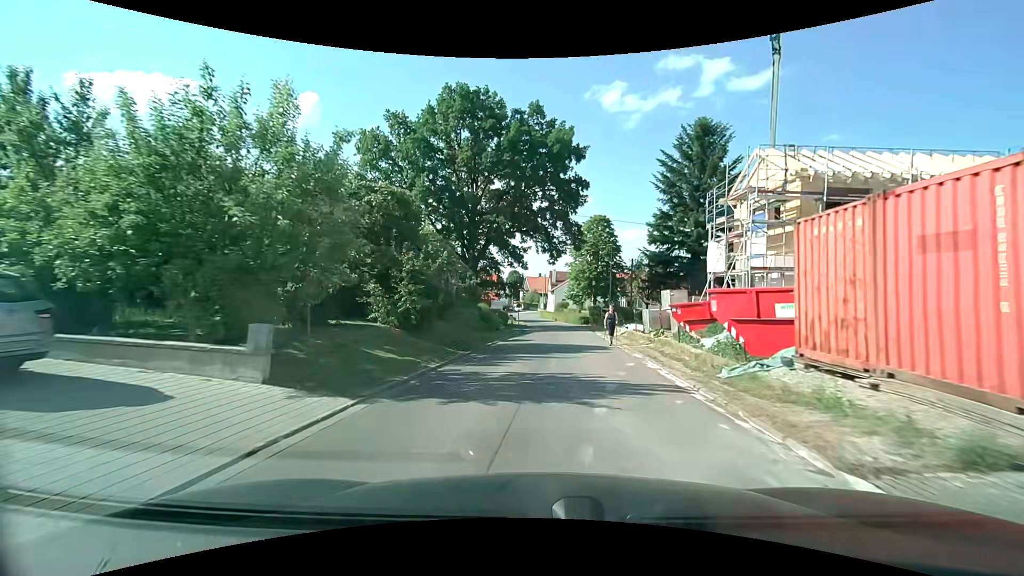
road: residential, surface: asphalt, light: Day
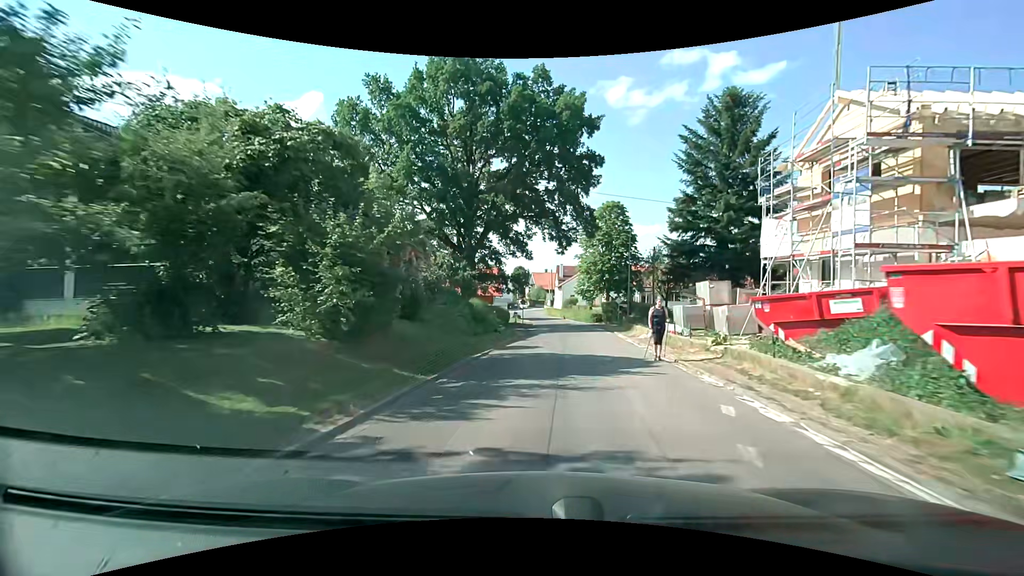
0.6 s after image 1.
(-0.1, +6.2) m; -1°
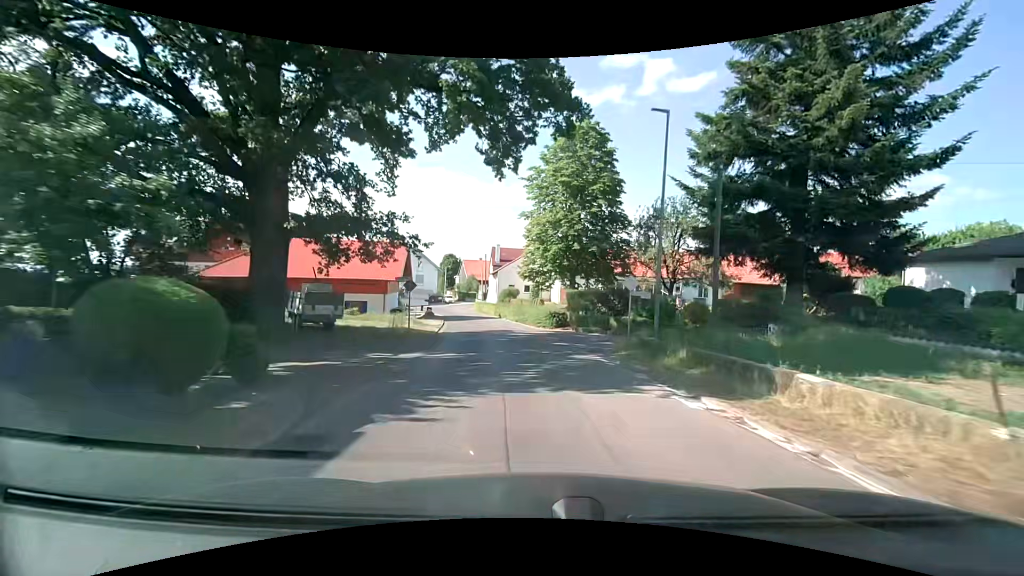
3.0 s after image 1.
(+1.0, +24.4) m; +7°
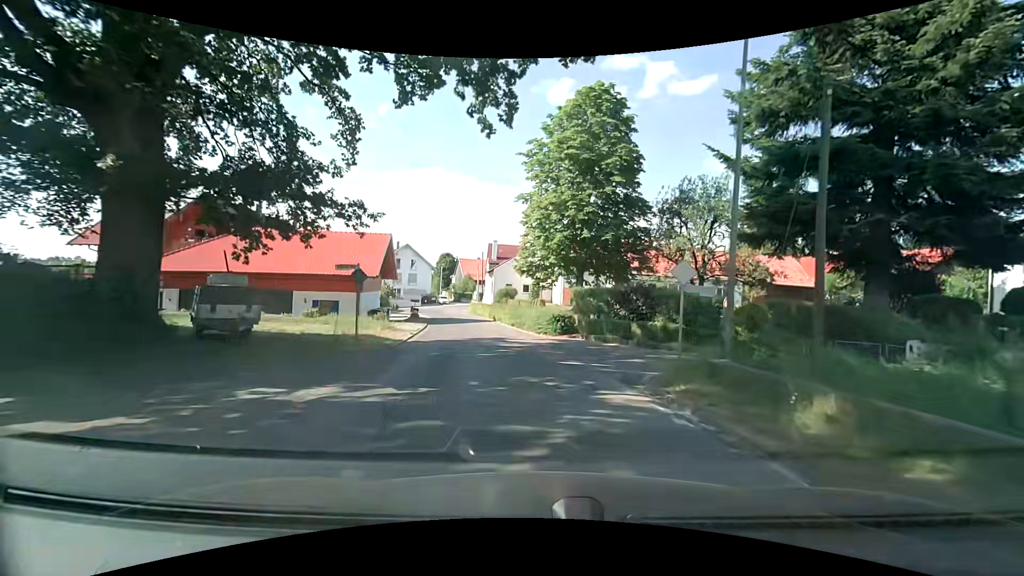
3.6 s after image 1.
(0.0, +6.0) m; +1°
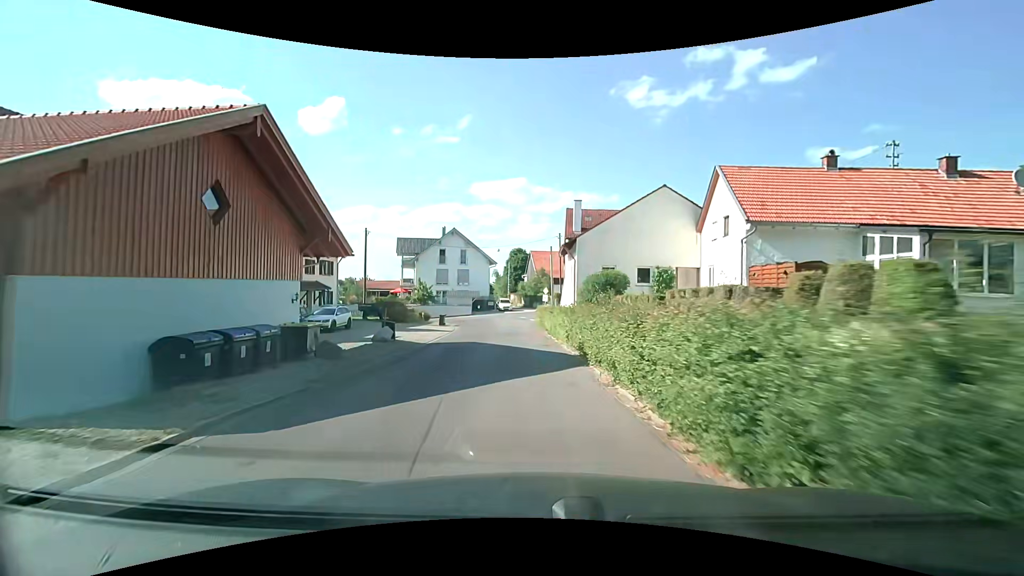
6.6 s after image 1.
(-2.4, +29.0) m; -10°
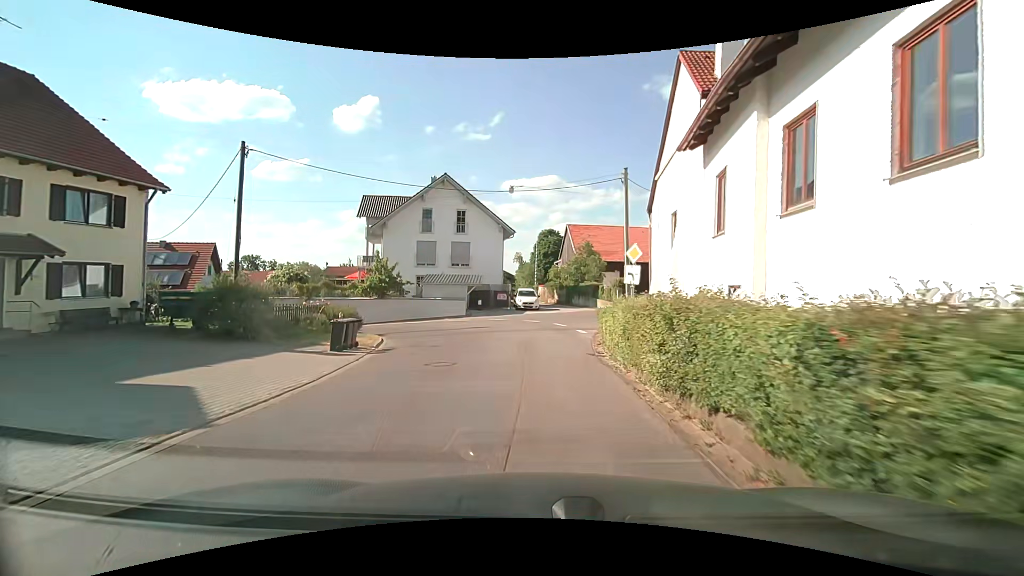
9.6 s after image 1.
(-0.9, +26.6) m; -4°
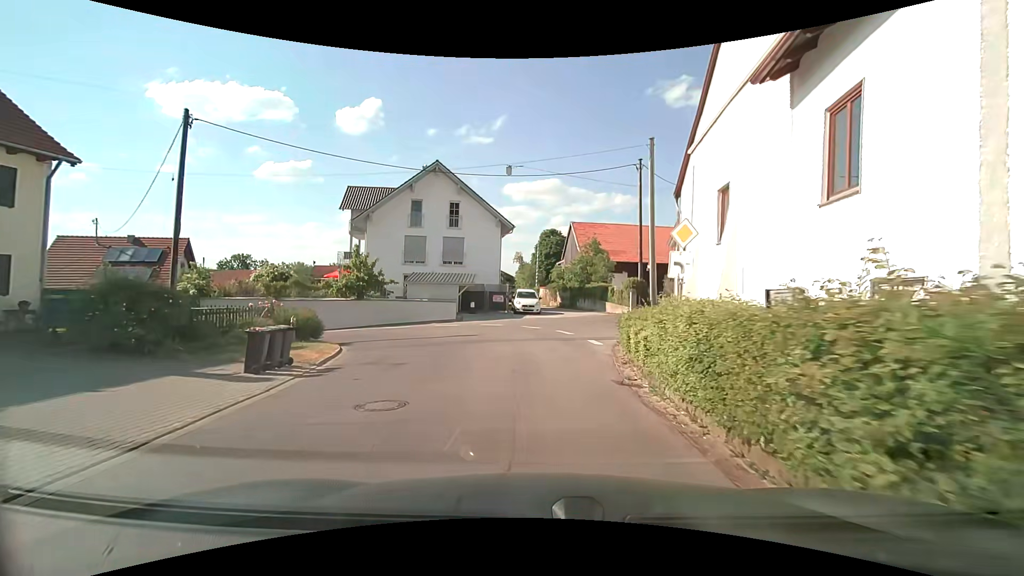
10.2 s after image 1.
(0.0, +4.4) m; +1°
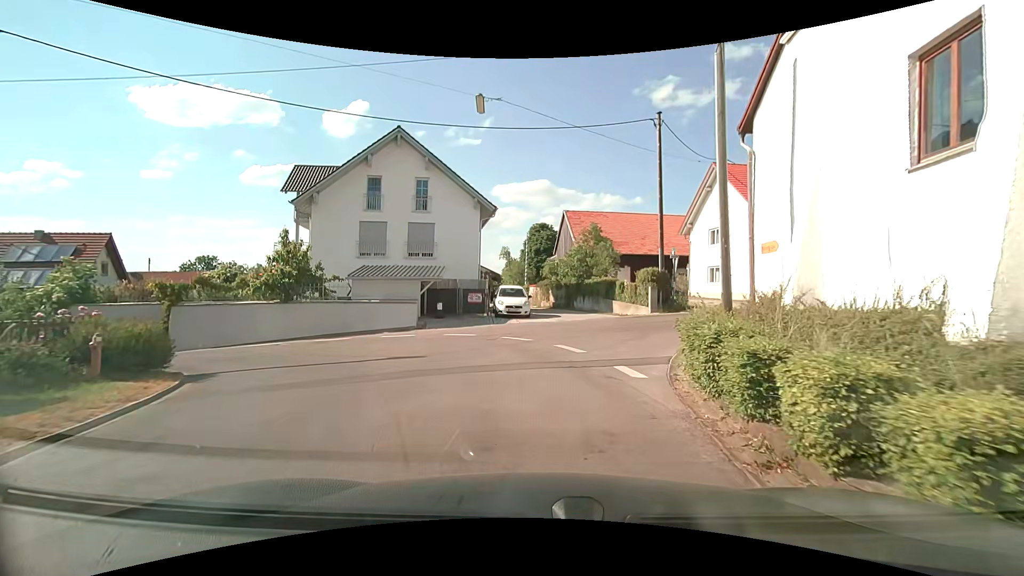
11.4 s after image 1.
(0.0, +7.3) m; 0°
(0, +10) (-6, +18) (-16, +20) (-26, +21) (-35, +23) (-44, +27) (-52, +34) (-57, +42) (-62, +51) (-65, +61) m
